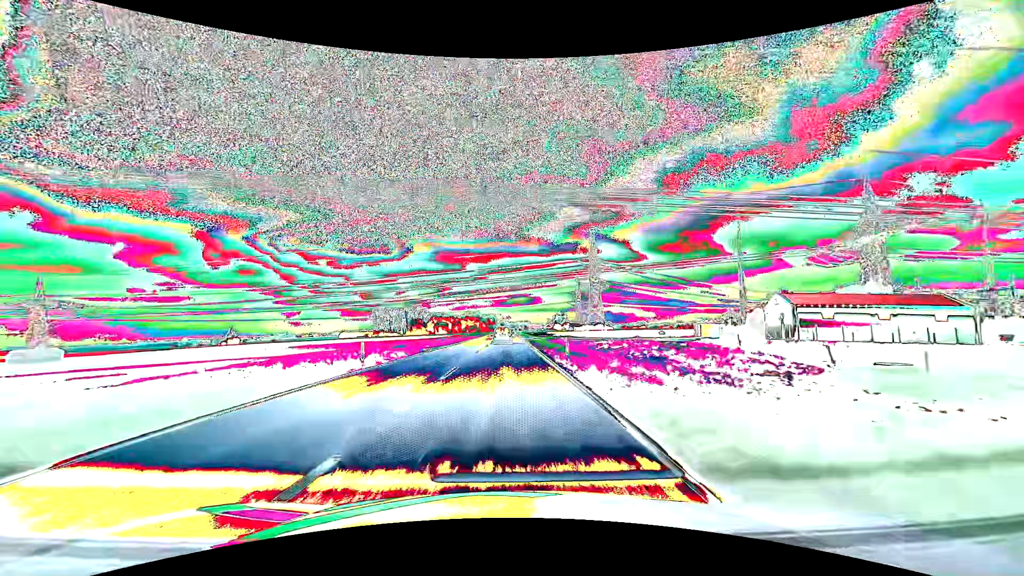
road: primary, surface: asphalt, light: Day
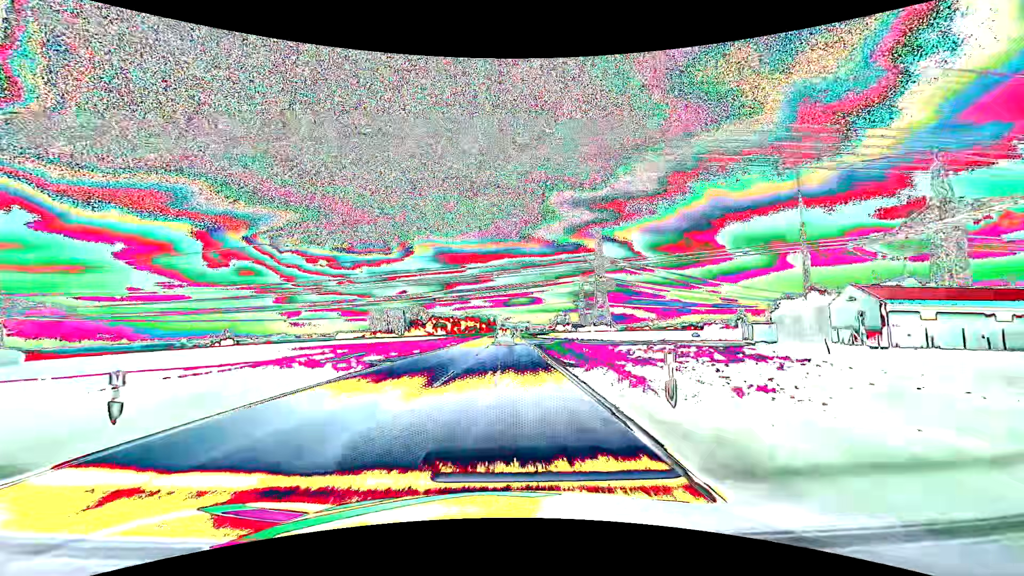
(0.0, +13.8) m; 0°
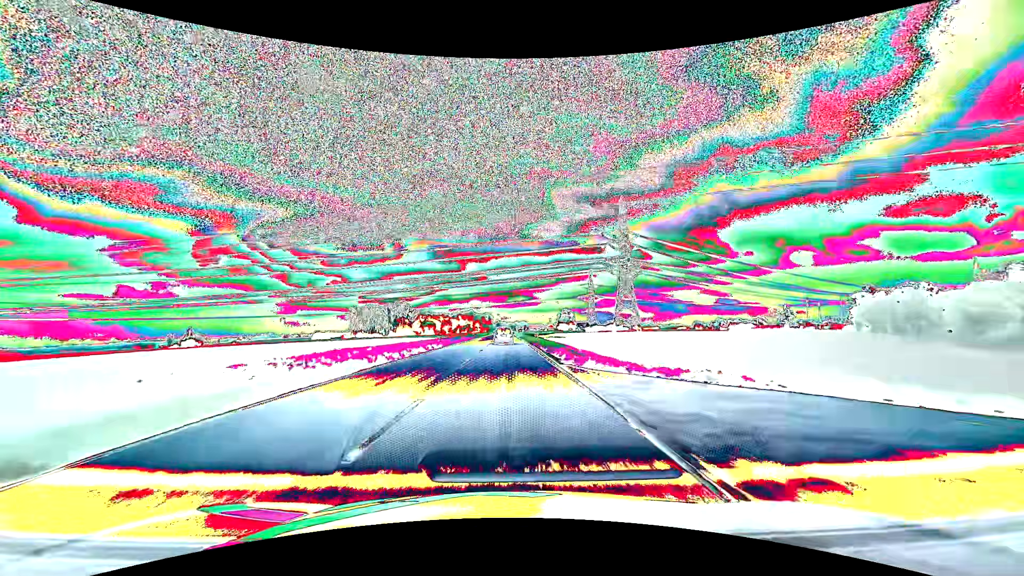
(+0.1, +55.7) m; 0°
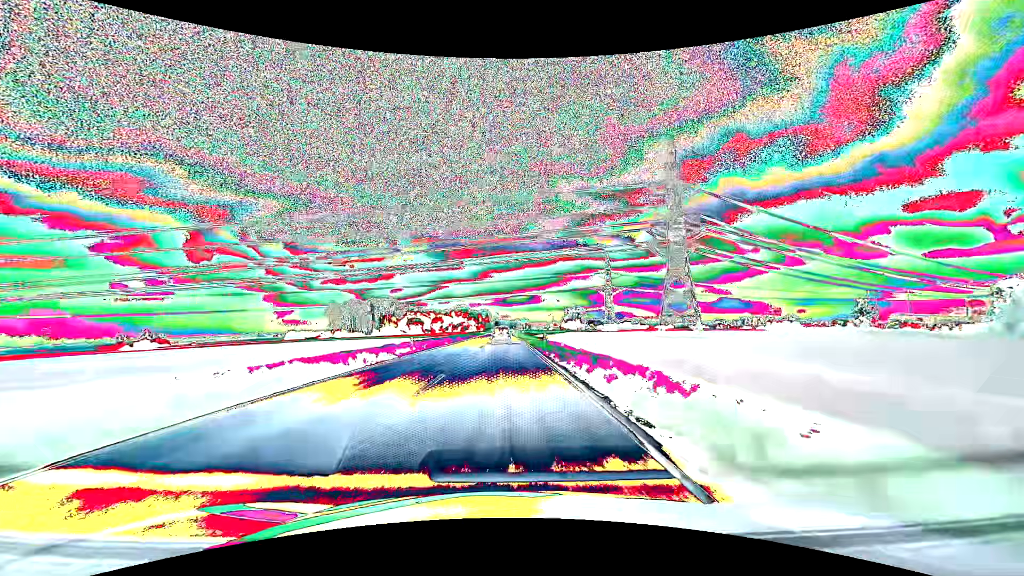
(+0.2, +56.7) m; 0°
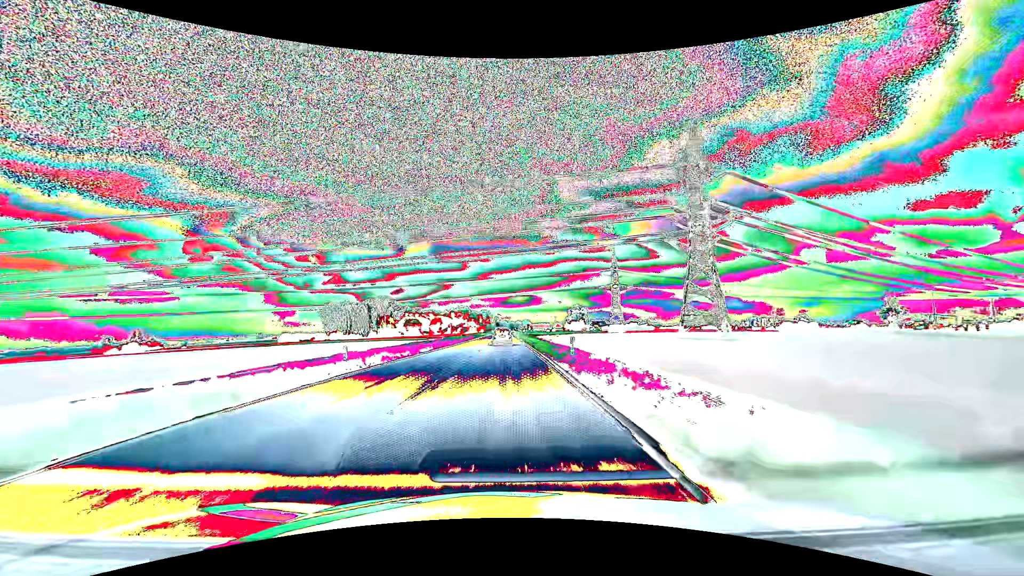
(0.0, +14.3) m; 0°
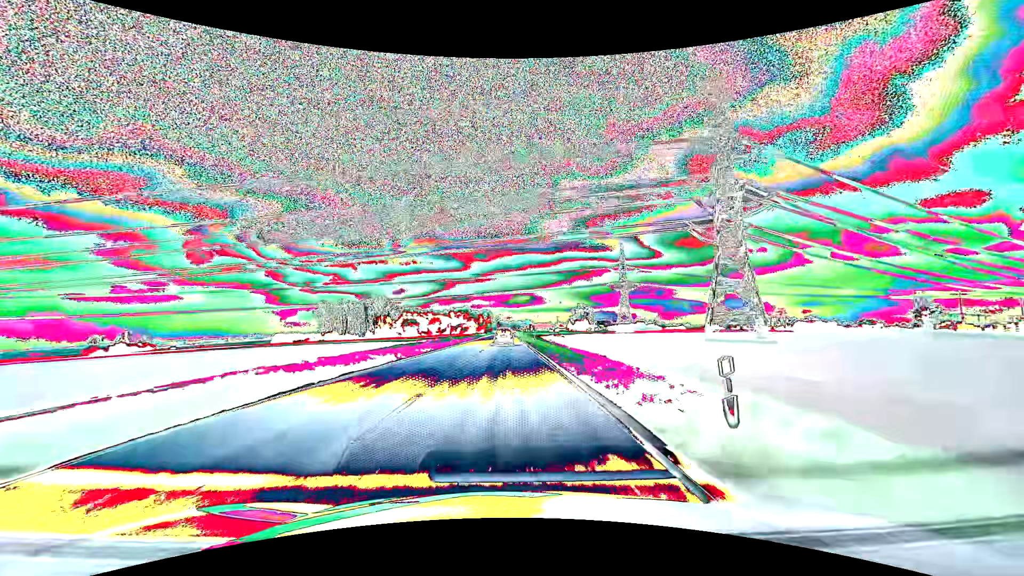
(0.0, +14.3) m; 0°
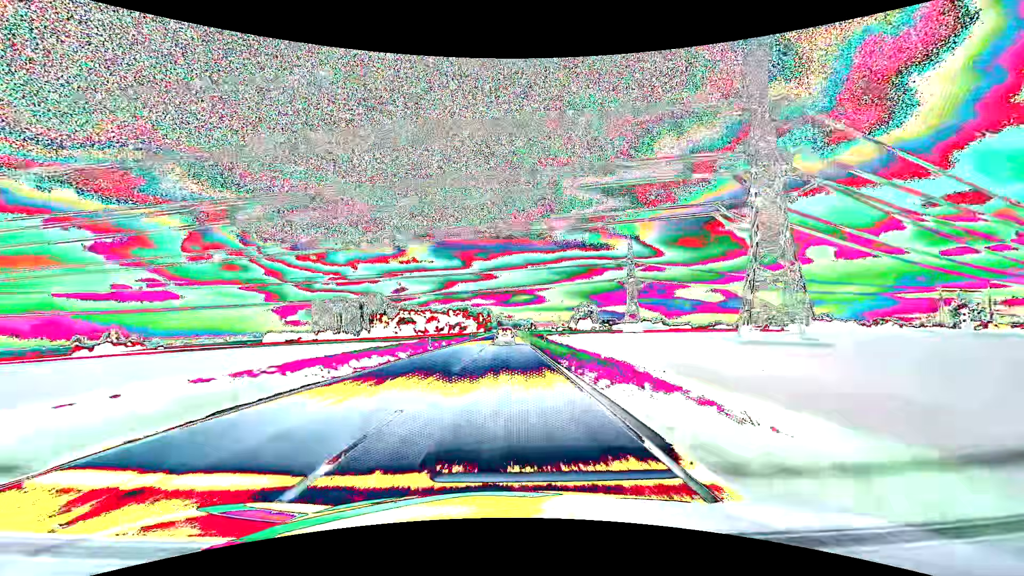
(0.0, +14.4) m; 0°
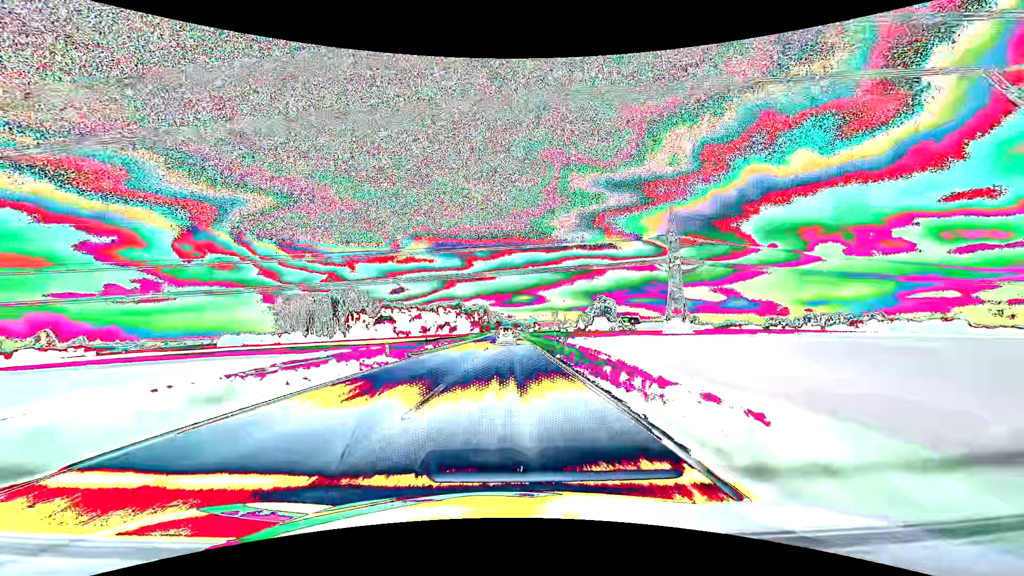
(0.0, +58.0) m; 0°
(0, +10) (0, +20) (0, +30) (0, +40) (0, +50) (0, +60) (0, +70) (0, +80) (0, +90) (0, +100) m
